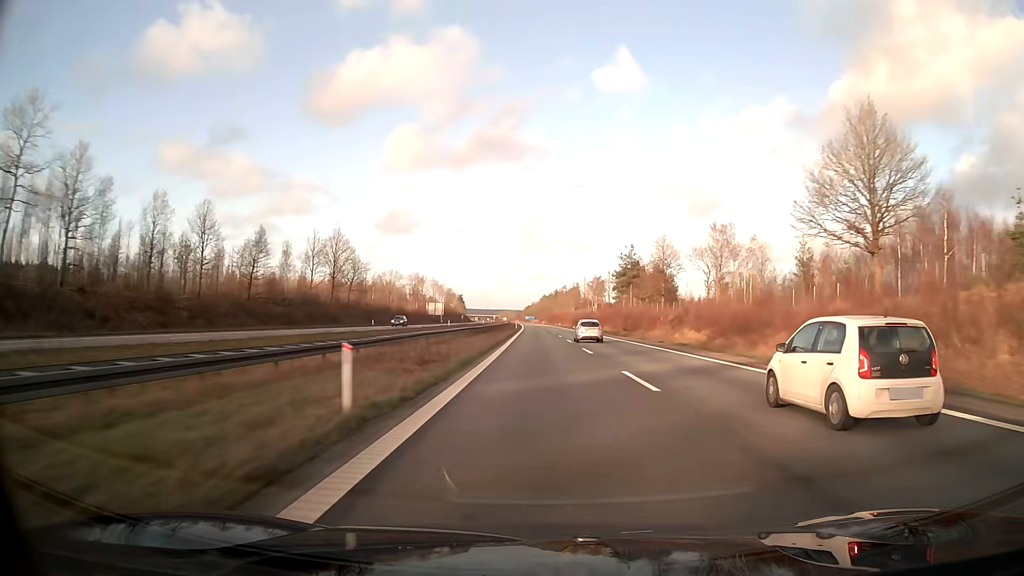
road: motorway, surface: asphalt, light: Day
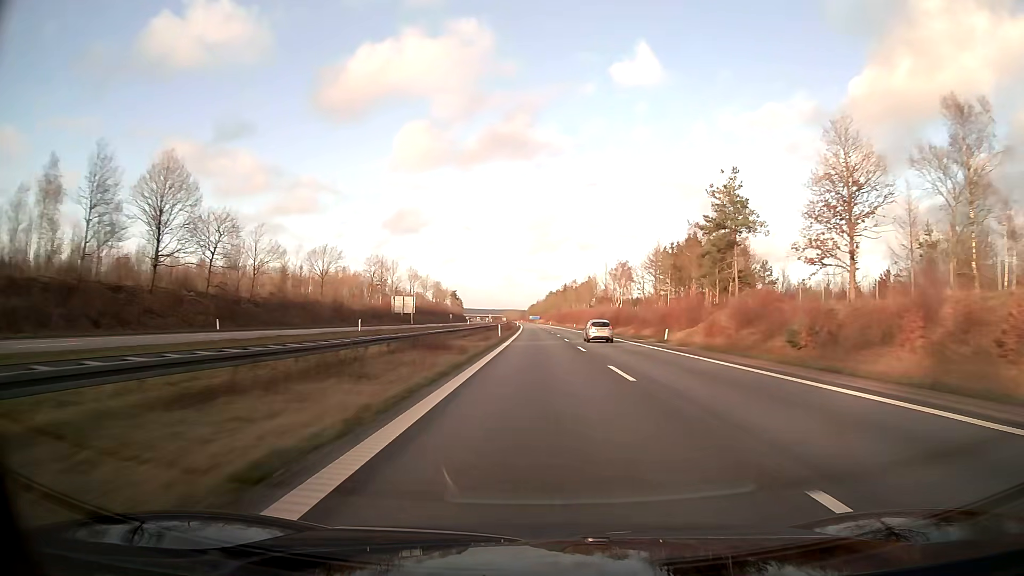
(-0.2, +58.7) m; 0°
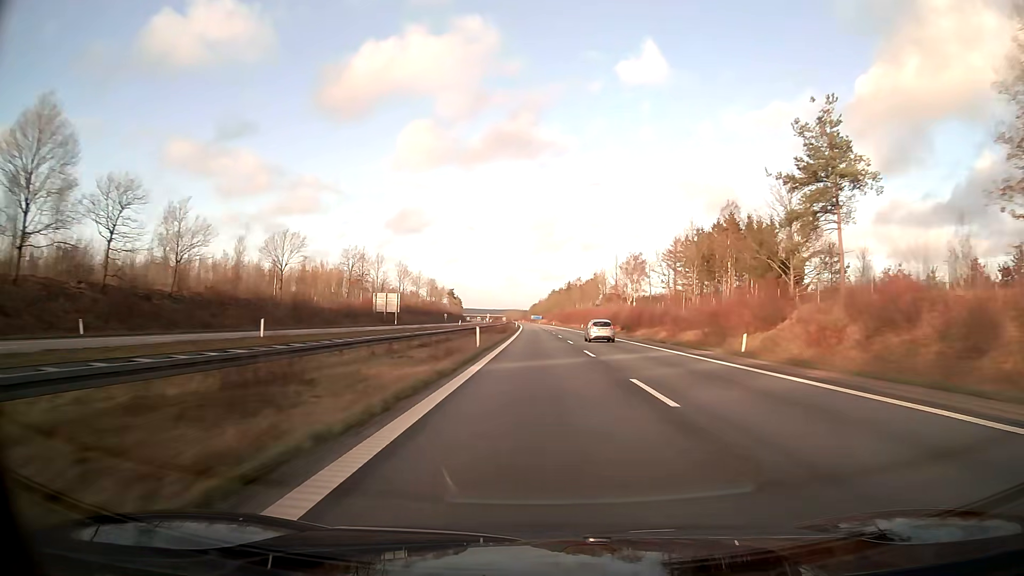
(0.0, +19.9) m; 0°
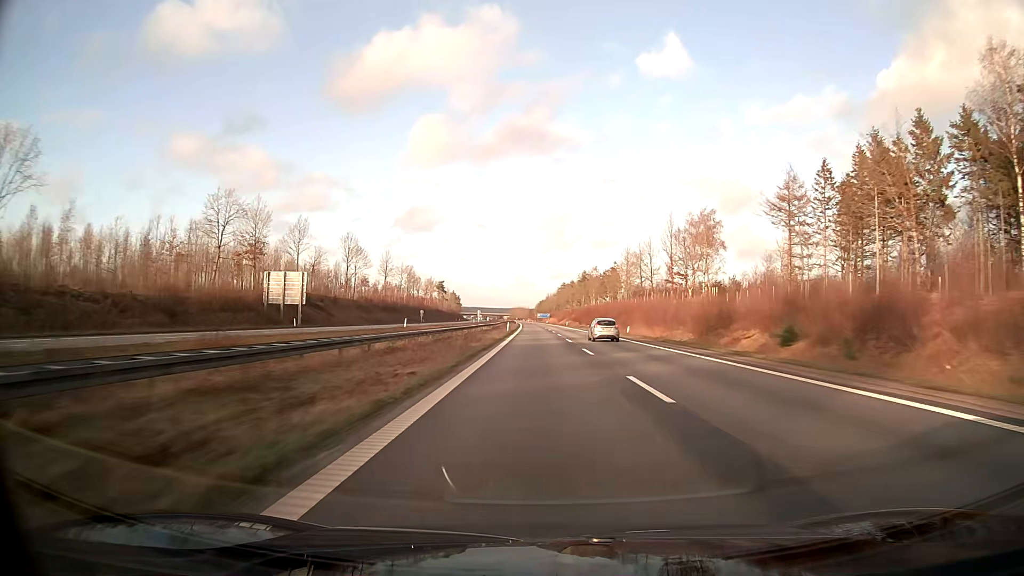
(-0.3, +60.4) m; 0°
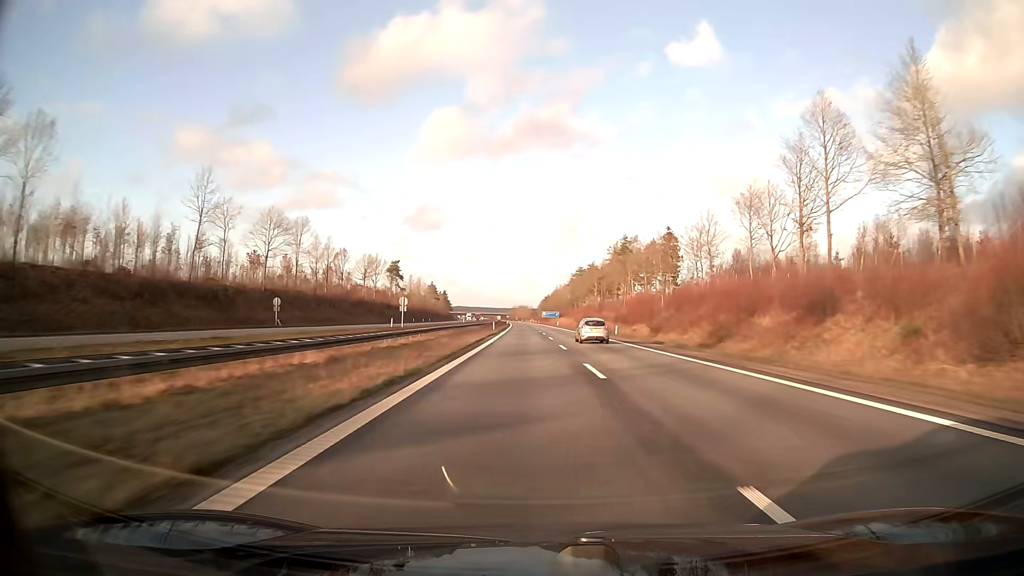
(-0.6, +101.9) m; -1°
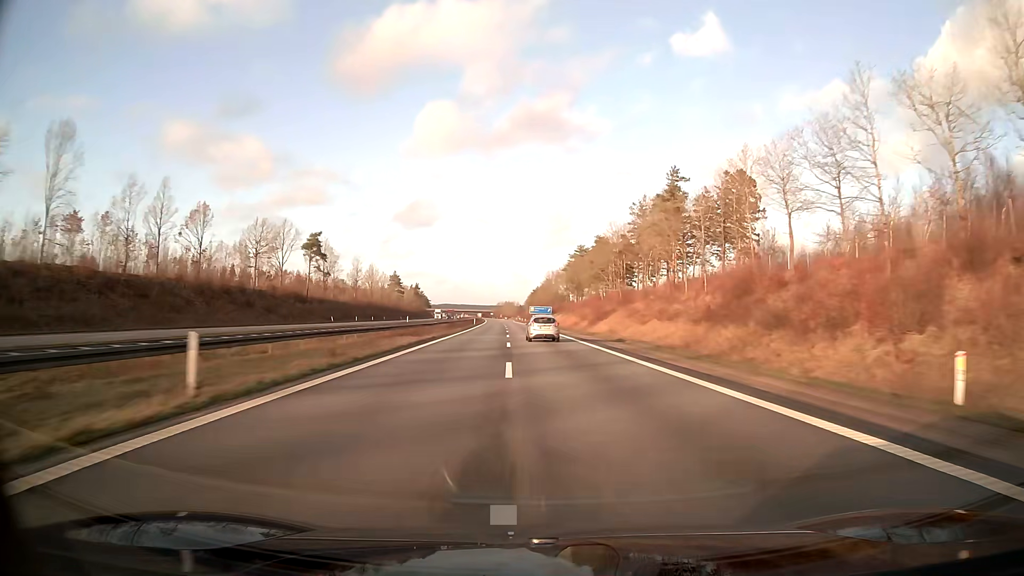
(+0.7, +61.1) m; +1°
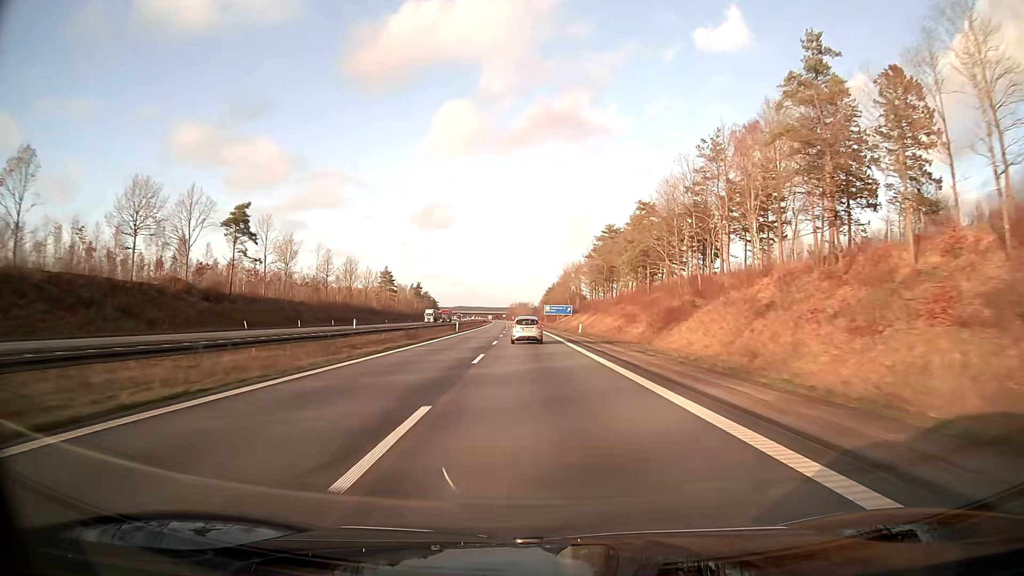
(-0.3, +40.0) m; -1°
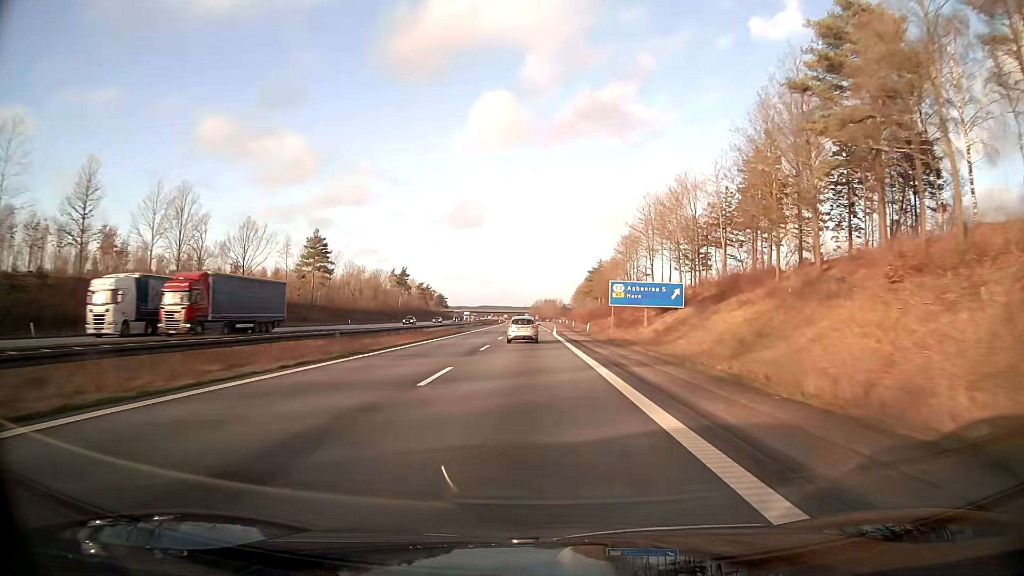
(-2.5, +98.1) m; -2°
(0, +10) (0, +20) (0, +30) (0, +40) (-1, +50) (-1, +60) (-1, +70) (-1, +80) (-1, +90) (-1, +100) m
